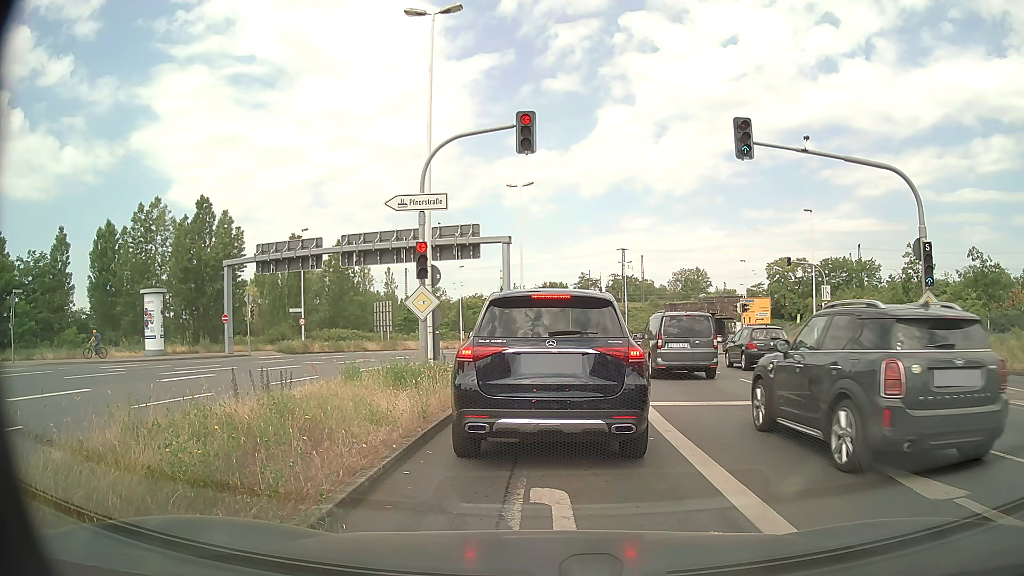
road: primary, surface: asphalt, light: Day
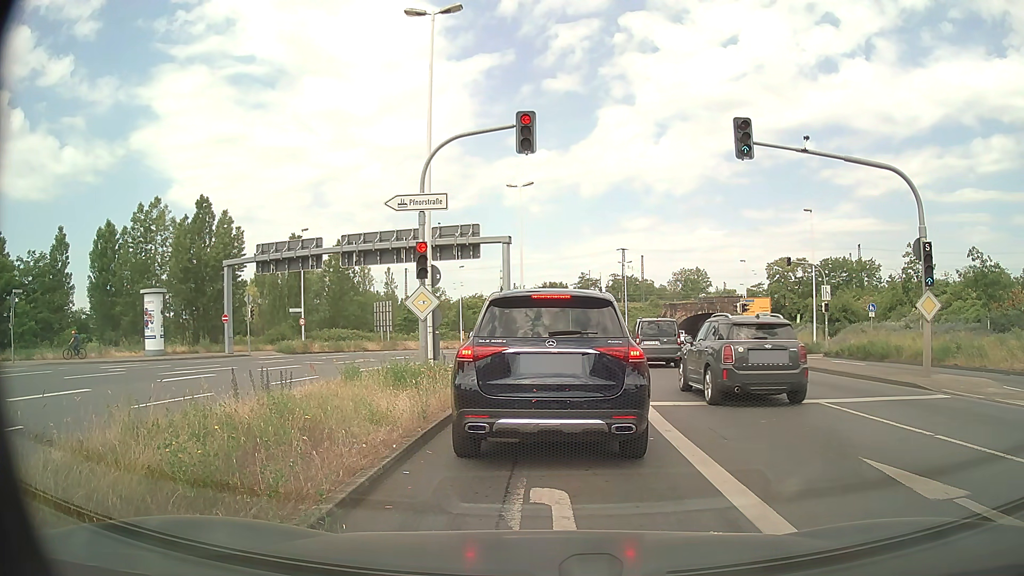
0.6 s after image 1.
(0.0, 0.0) m; 0°
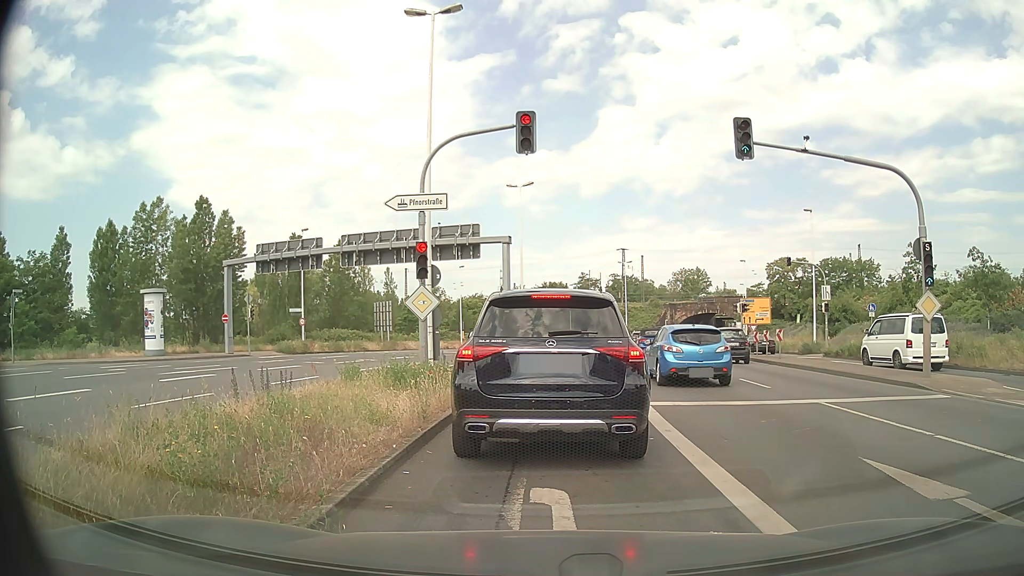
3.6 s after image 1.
(0.0, 0.0) m; 0°
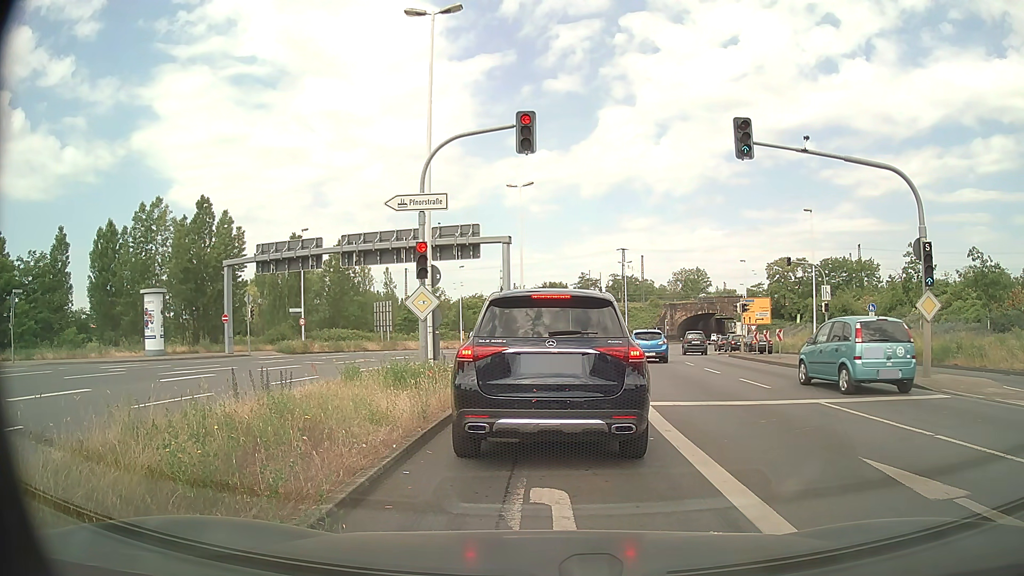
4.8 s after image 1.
(0.0, 0.0) m; 0°
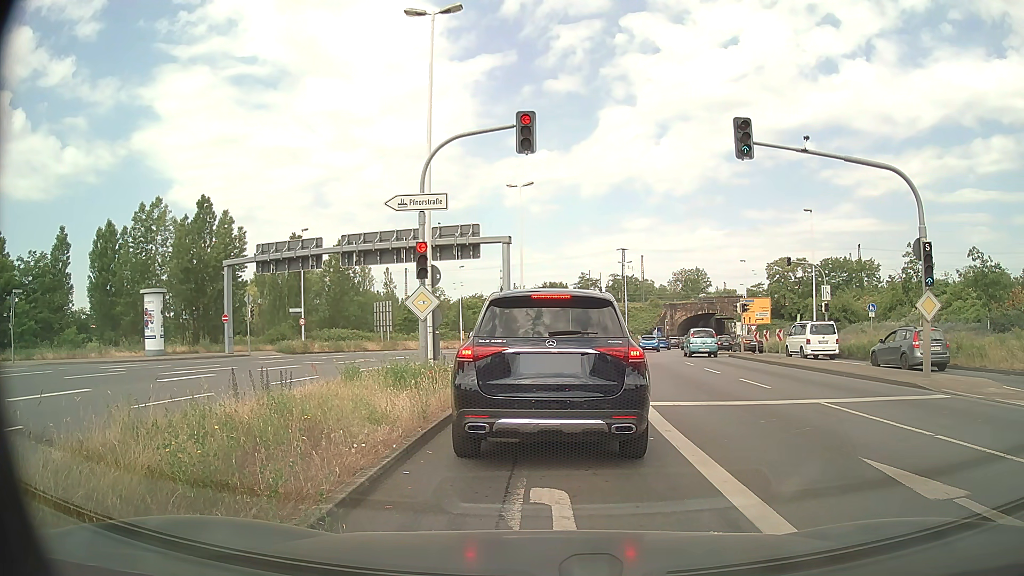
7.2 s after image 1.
(0.0, 0.0) m; 0°
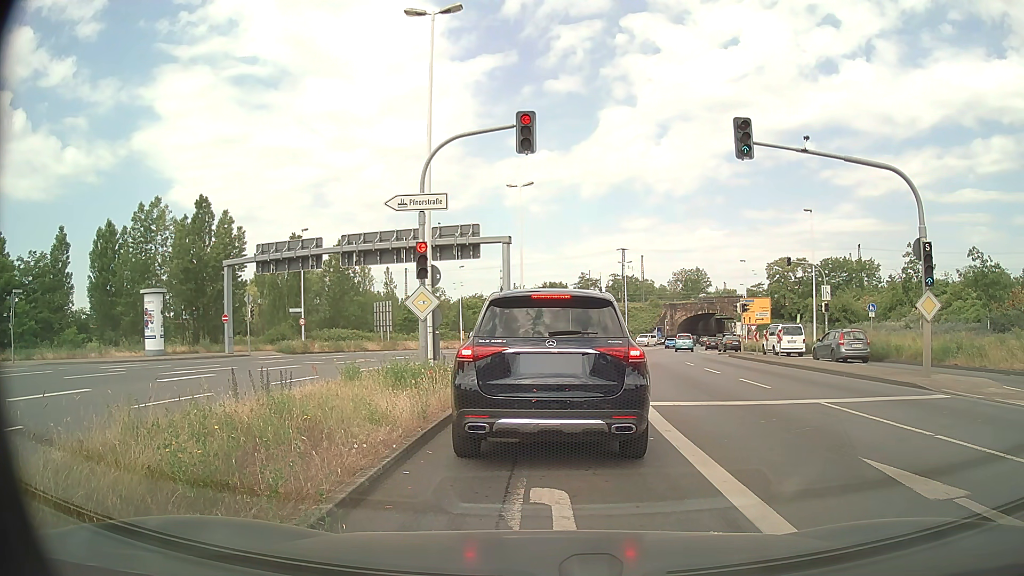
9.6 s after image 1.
(0.0, 0.0) m; 0°
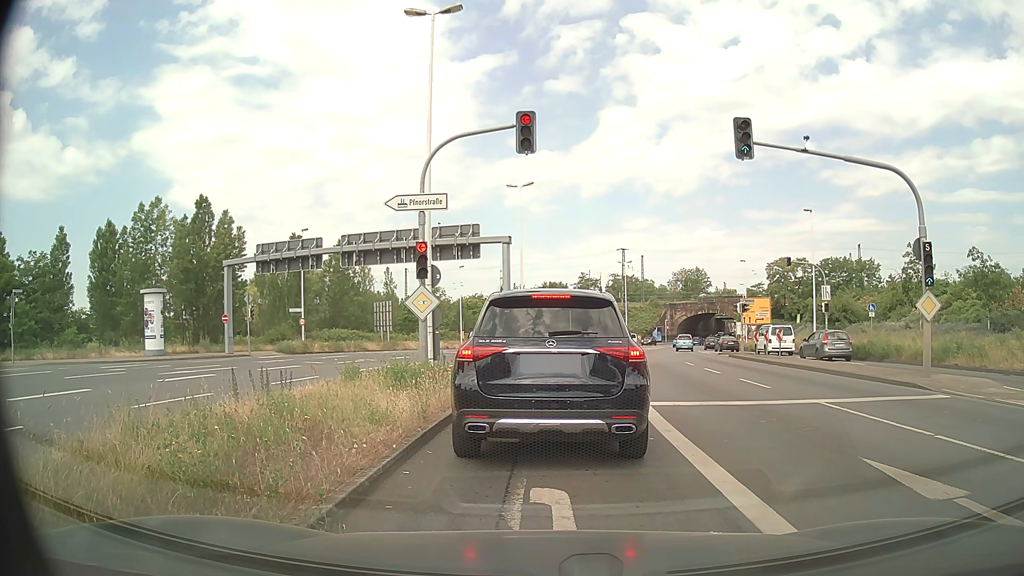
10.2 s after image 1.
(0.0, 0.0) m; 0°
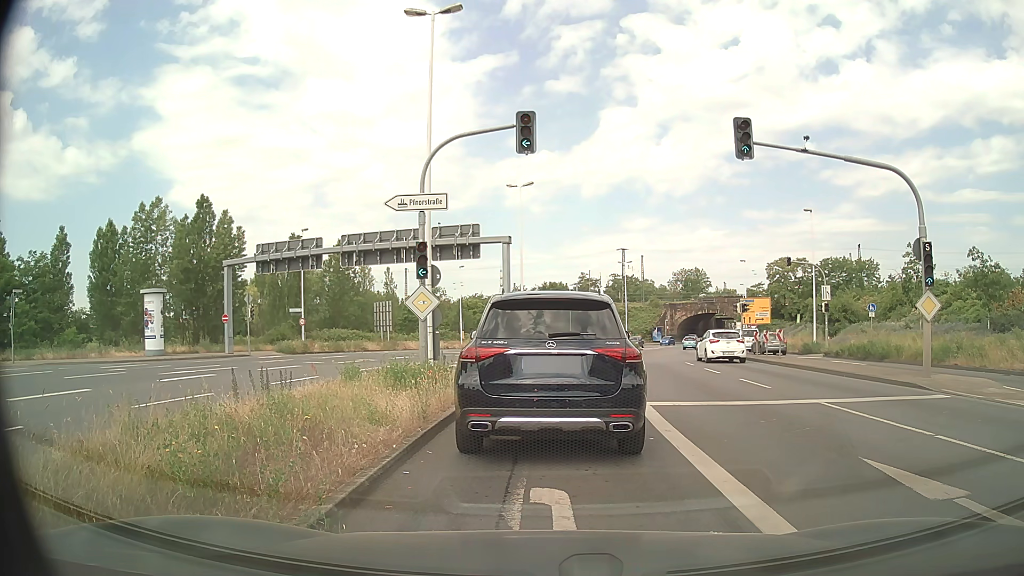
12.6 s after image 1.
(0.0, 0.0) m; 0°
(0, +10) (0, +20) (-5, +29) (-14, +33) (-24, +33) (-33, +31) (-43, +30) (-53, +28) (-63, +26) (-73, +24) m
